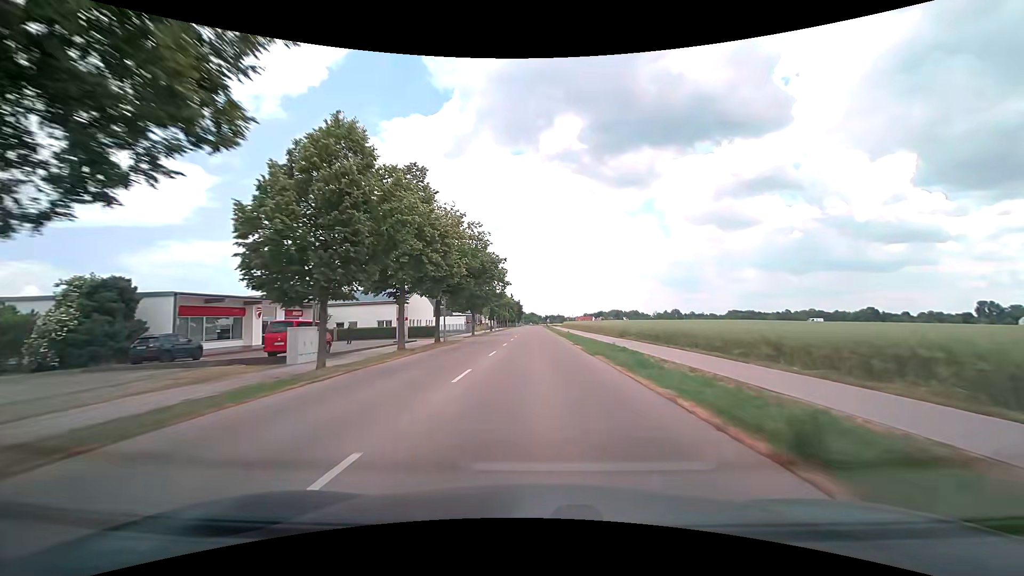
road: tertiary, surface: asphalt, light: Day
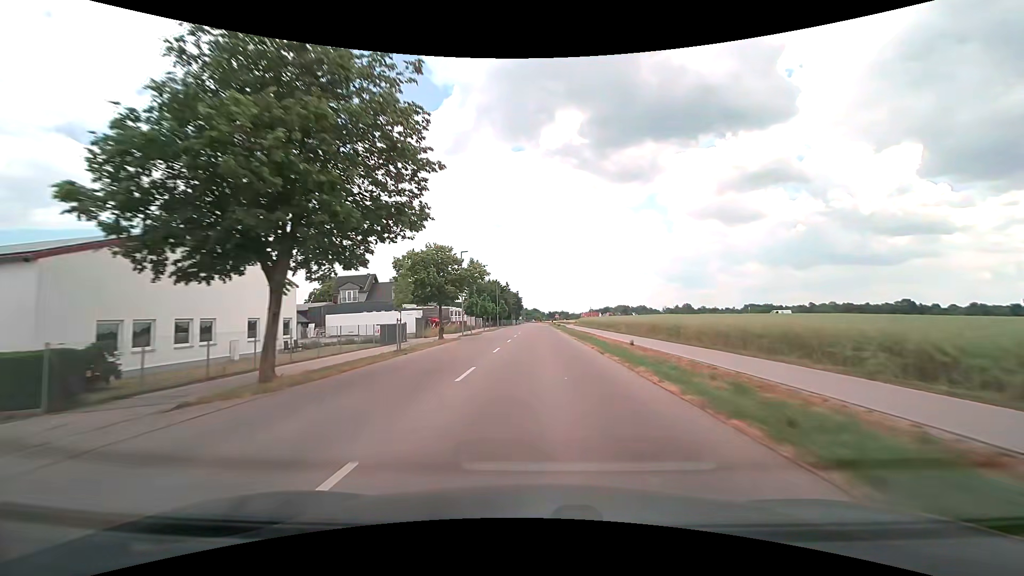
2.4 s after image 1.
(-0.3, +45.6) m; -1°
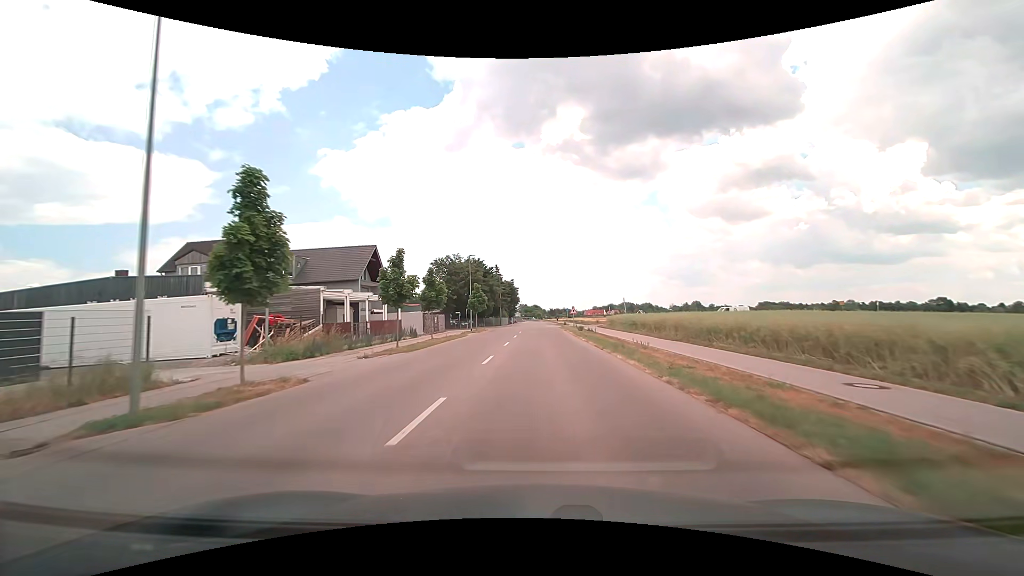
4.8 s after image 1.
(+0.1, +41.0) m; 0°
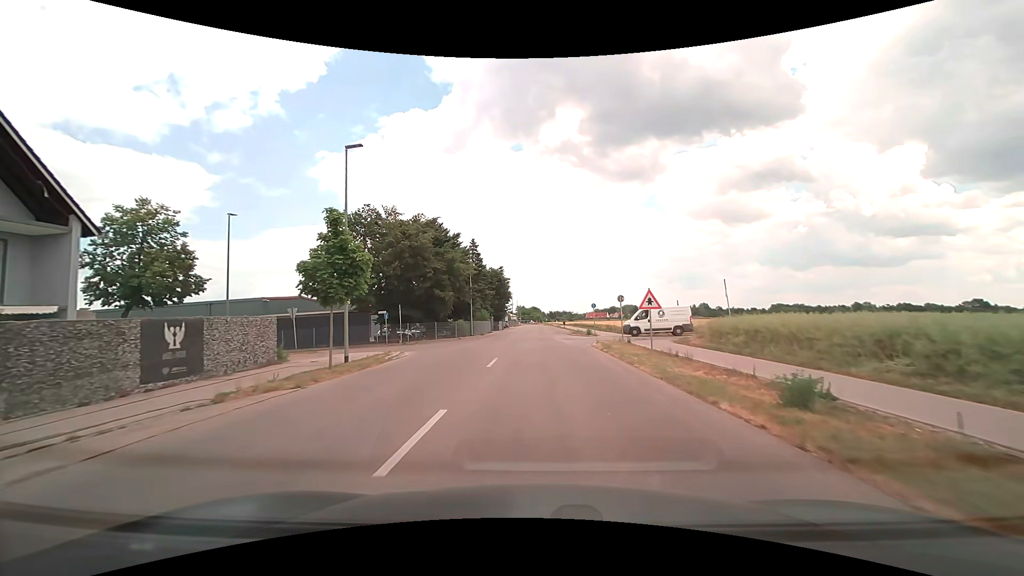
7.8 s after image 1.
(0.0, +37.4) m; 0°
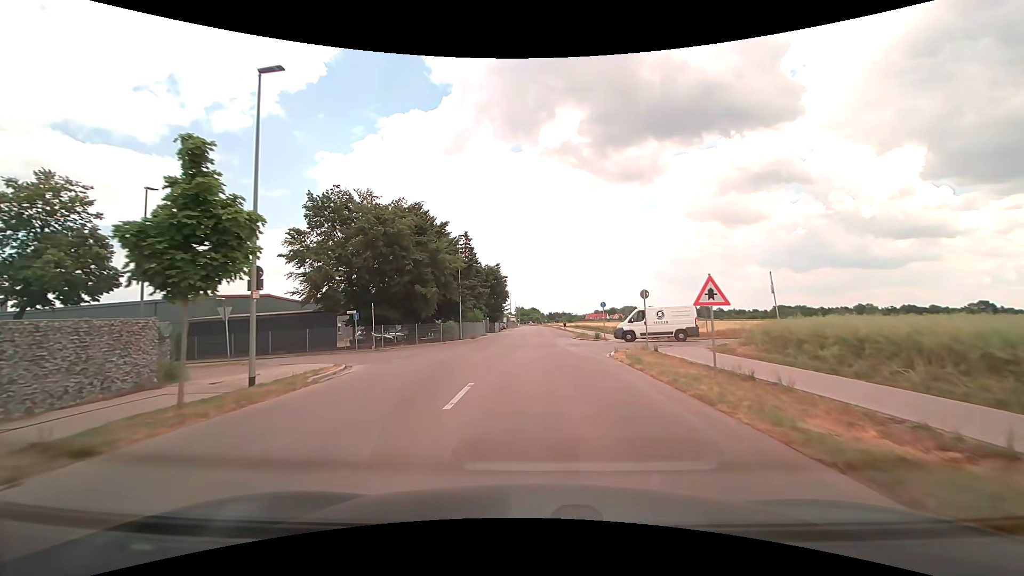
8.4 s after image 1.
(0.0, +6.5) m; 0°
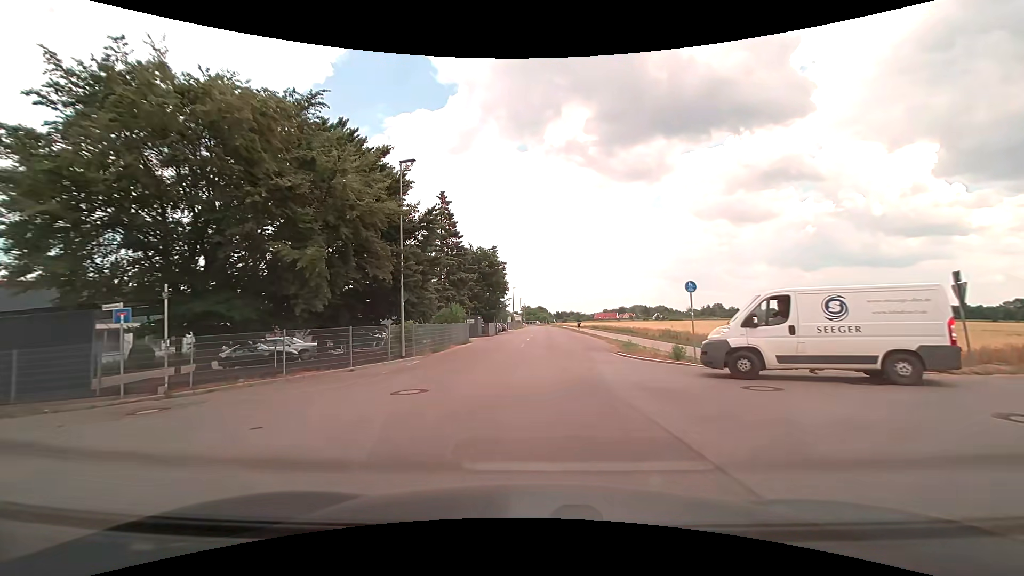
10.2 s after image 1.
(-0.1, +19.5) m; -1°
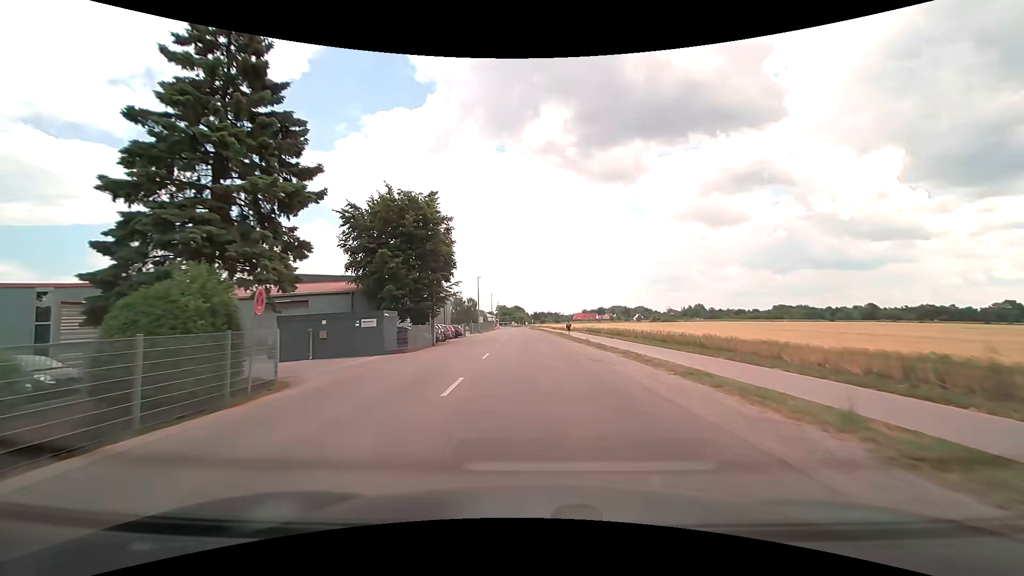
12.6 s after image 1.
(+0.6, +27.4) m; +2°
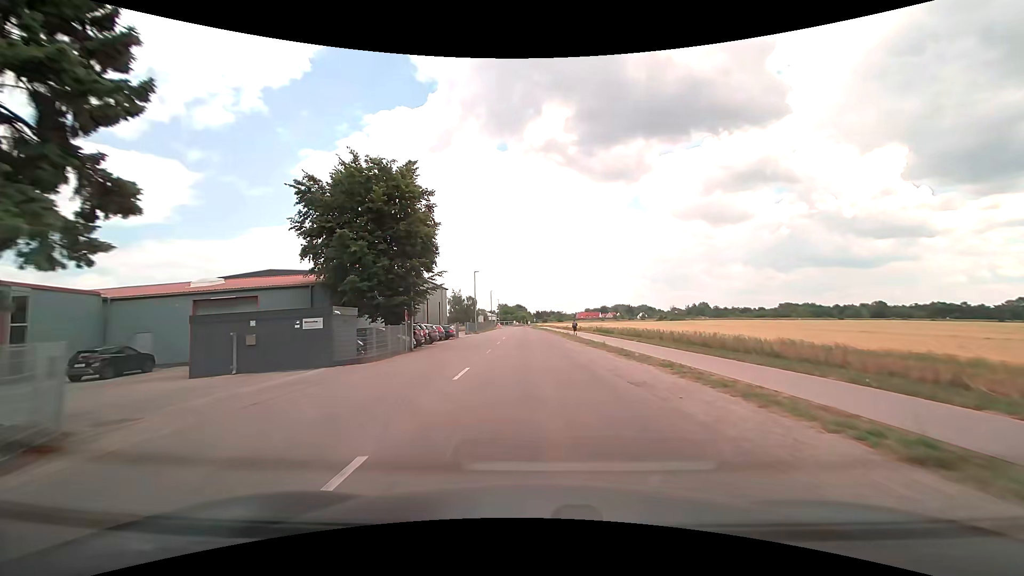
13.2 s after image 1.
(0.0, +7.1) m; 0°
(0, +10) (0, +20) (0, +30) (-1, +40) (-1, +50) (-1, +60) (-1, +70) (-2, +80) (-2, +90) (-3, +100) m
